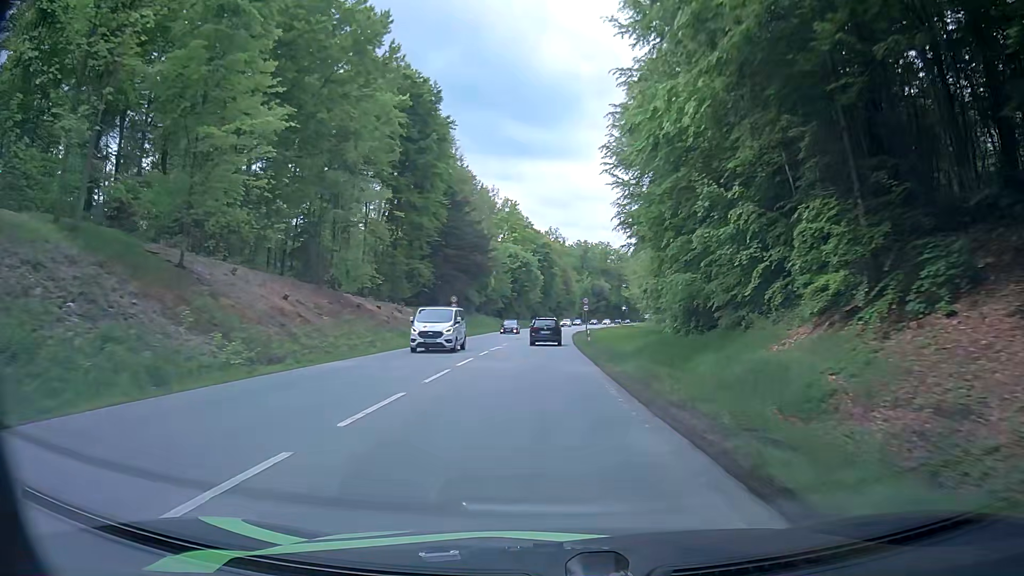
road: secondary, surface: asphalt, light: Day
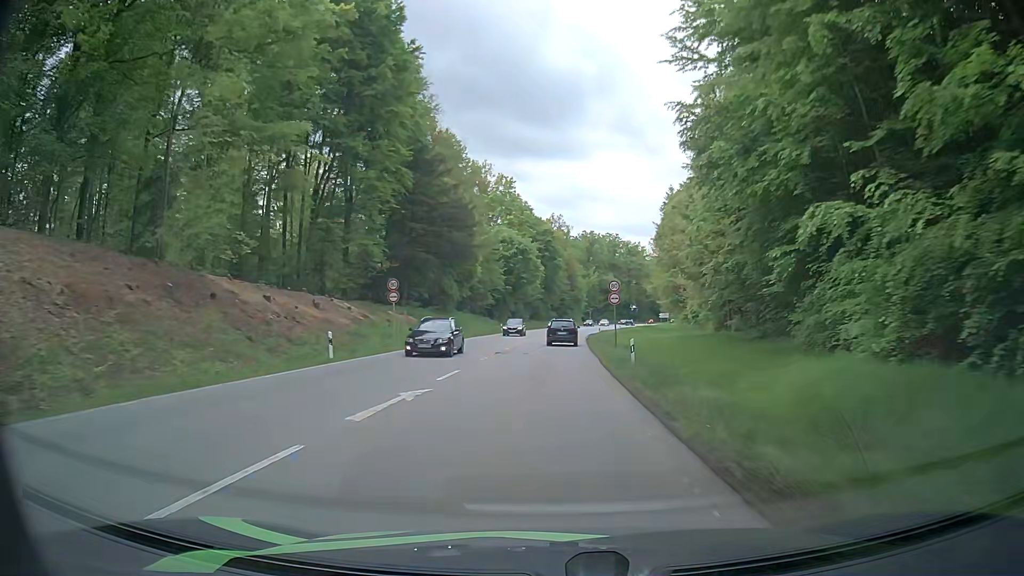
(+0.3, +23.6) m; +1°
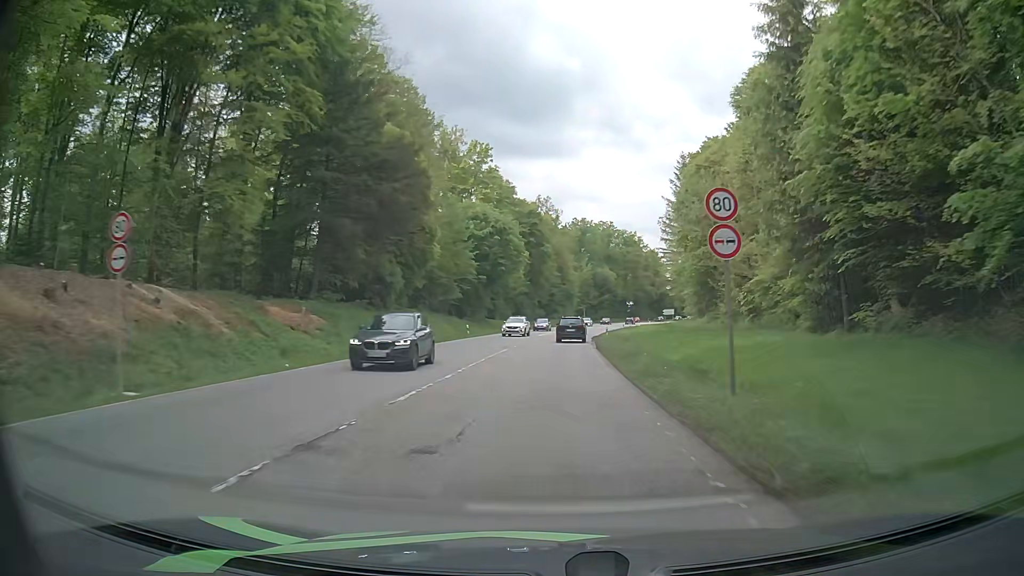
(+0.1, +23.1) m; 0°
(0, +10) (+1, +20) (+1, +30) (+2, +40) (+2, +50) (+3, +60) (+5, +70) (+6, +80) (+8, +90) (+10, +99) m
